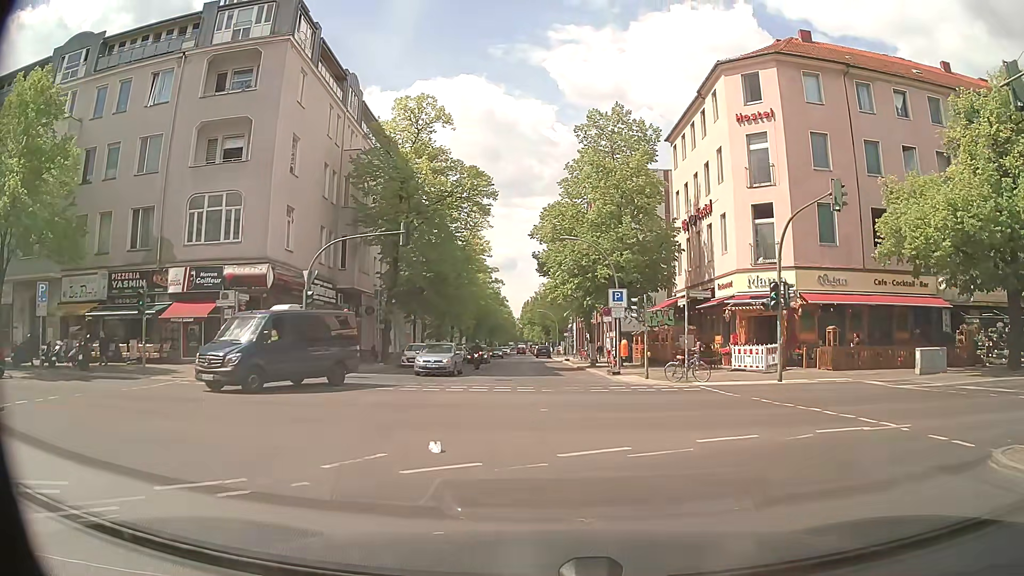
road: residential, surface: asphalt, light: Day
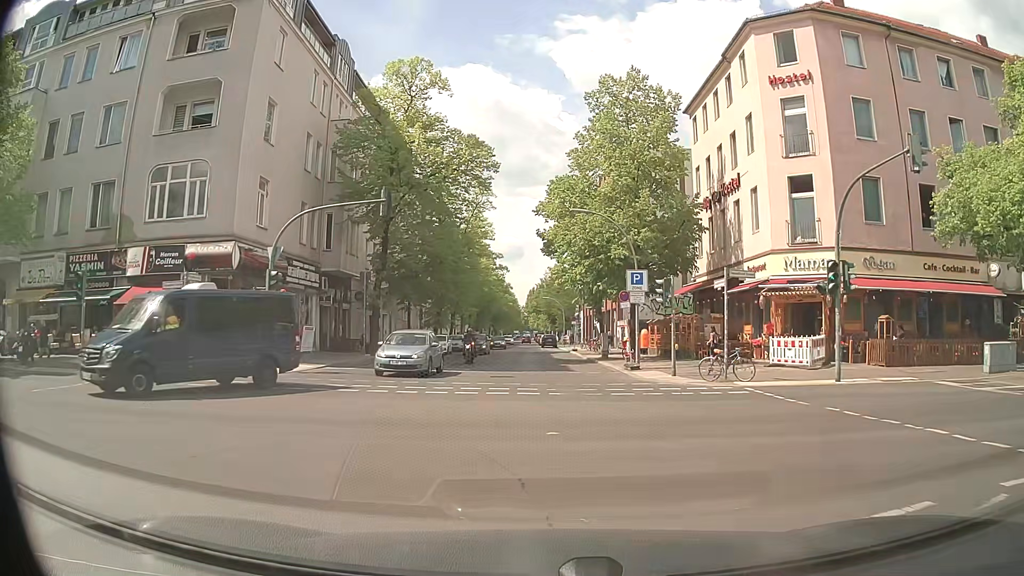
(-0.1, +4.5) m; 0°
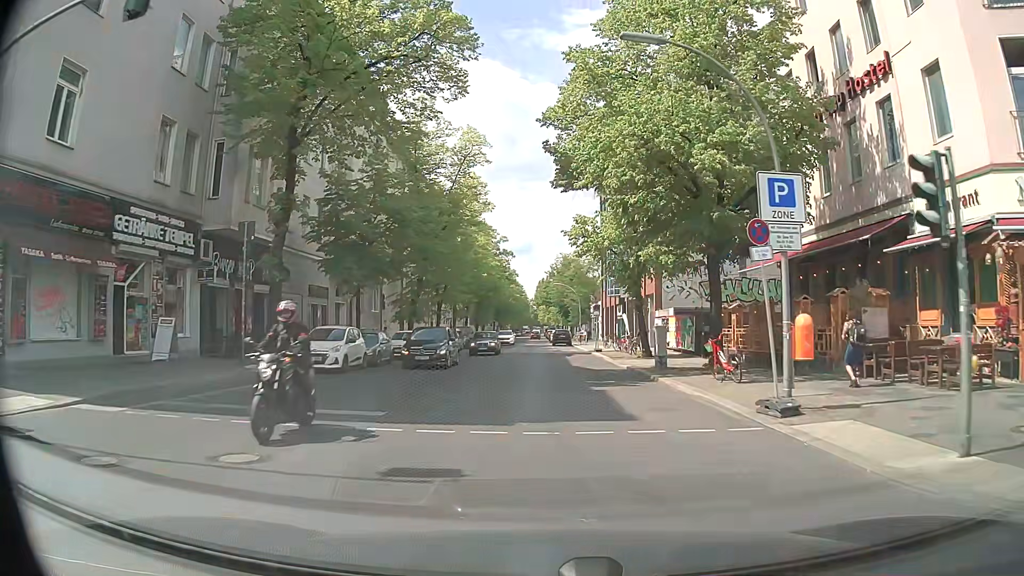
(-0.2, +16.0) m; -1°
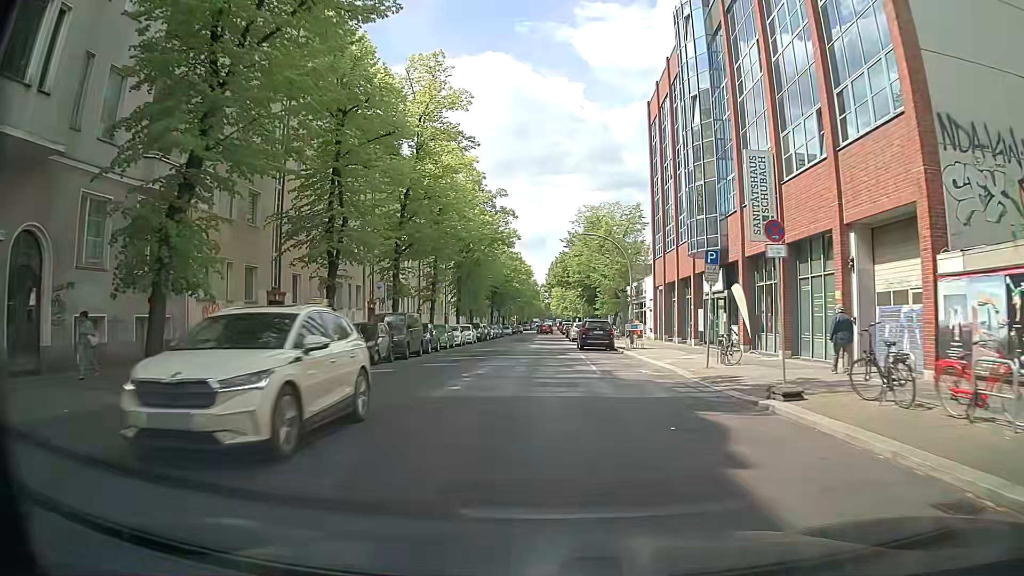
(-0.5, +32.8) m; -1°
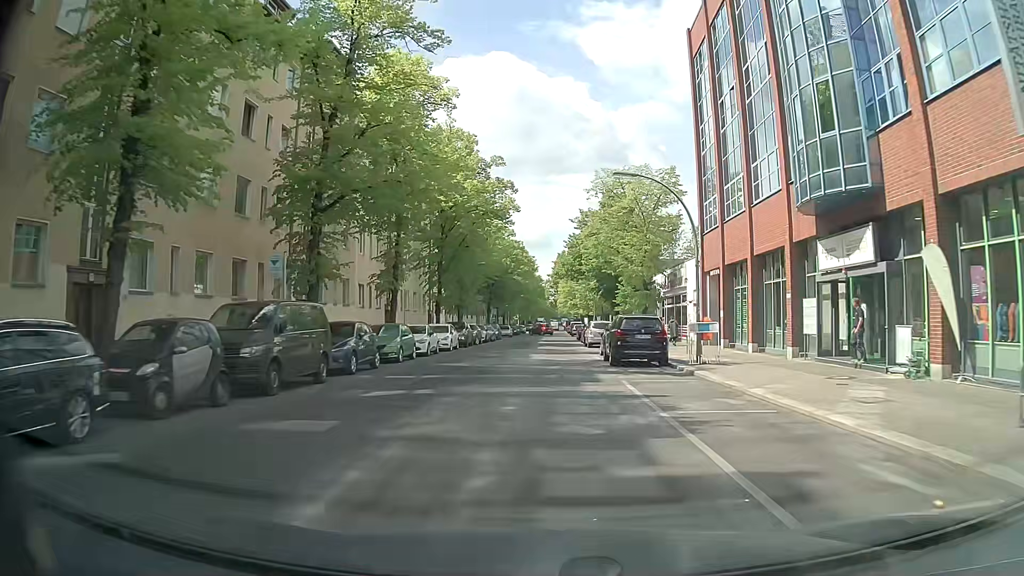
(0.0, +14.6) m; -1°
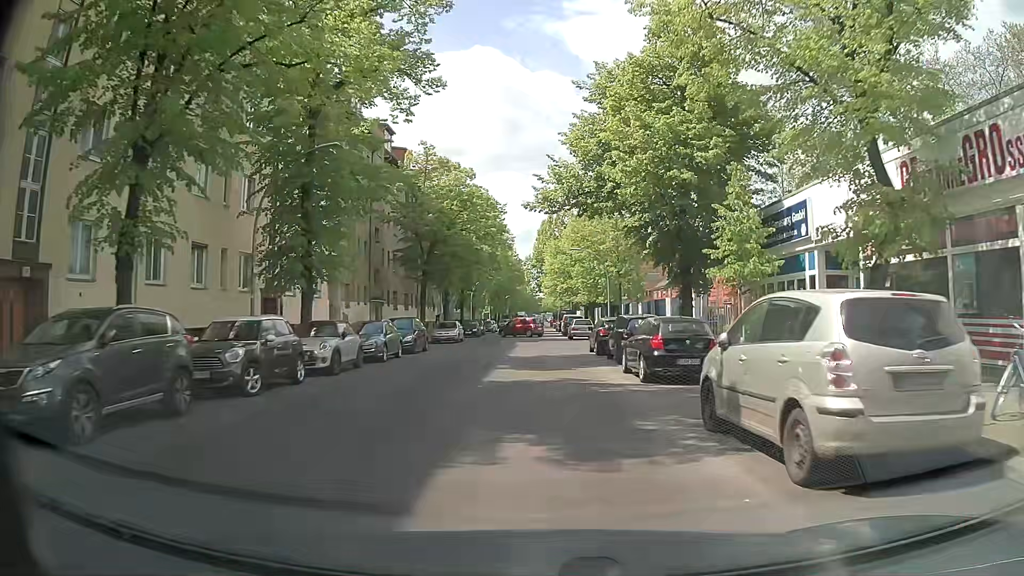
(+0.5, +35.4) m; +1°
(0, +10) (0, +20) (0, +30) (0, +40) (0, +50) (-1, +60) (-1, +70) (-1, +80) (-1, +90) (-1, +100) m
